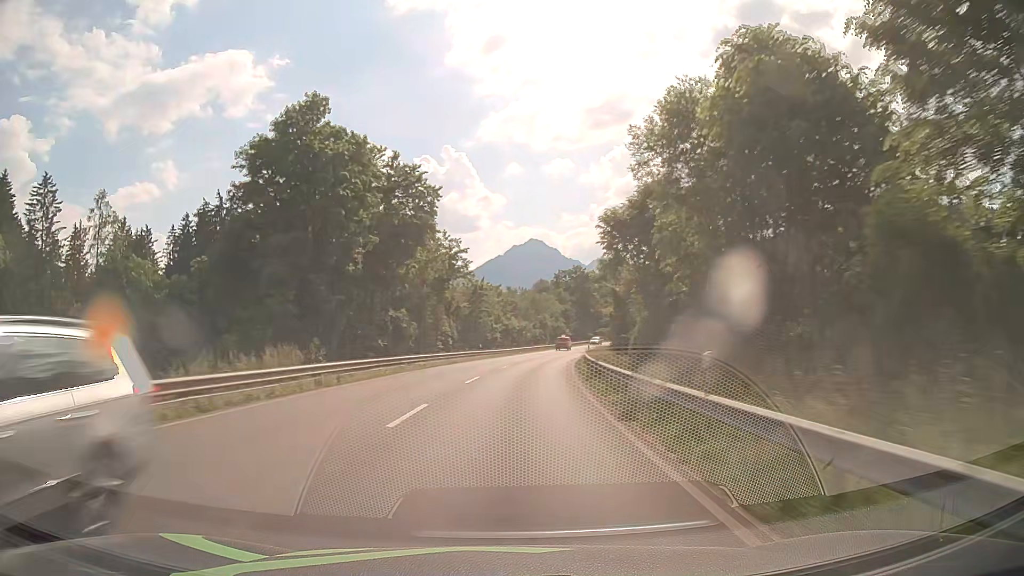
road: primary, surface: asphalt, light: Day
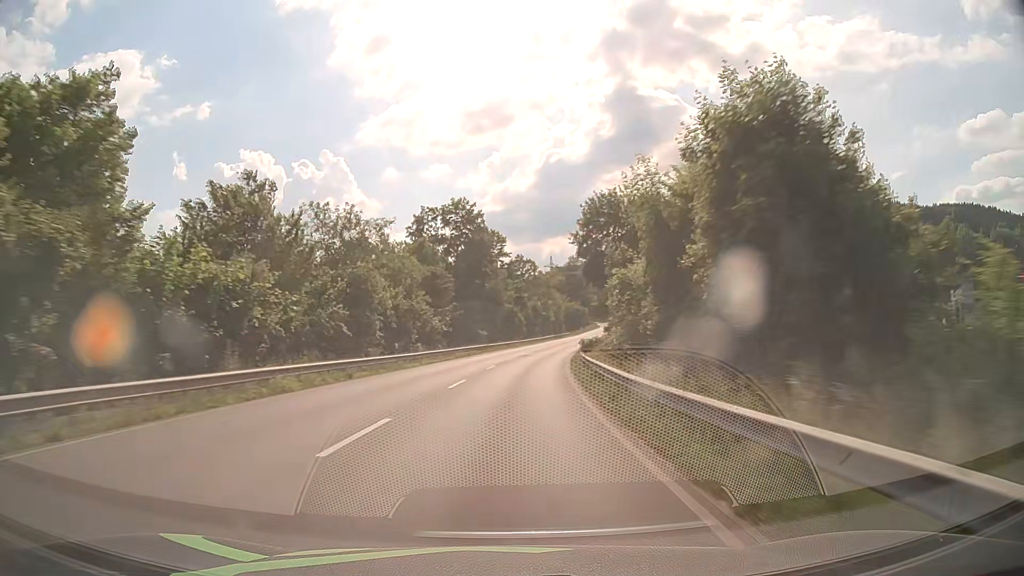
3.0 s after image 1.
(+7.3, +74.4) m; +11°
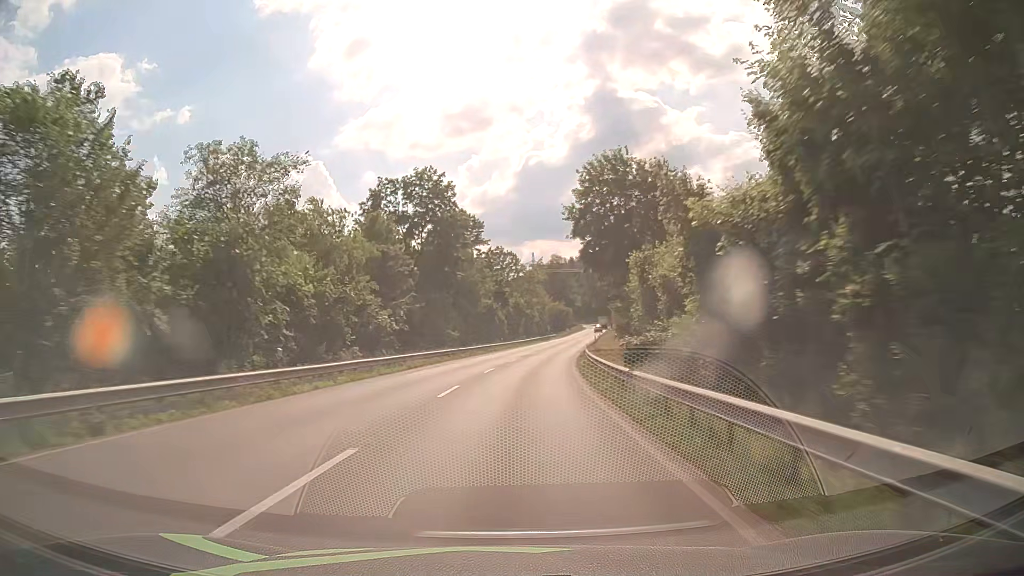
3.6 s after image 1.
(+0.2, +15.4) m; +1°
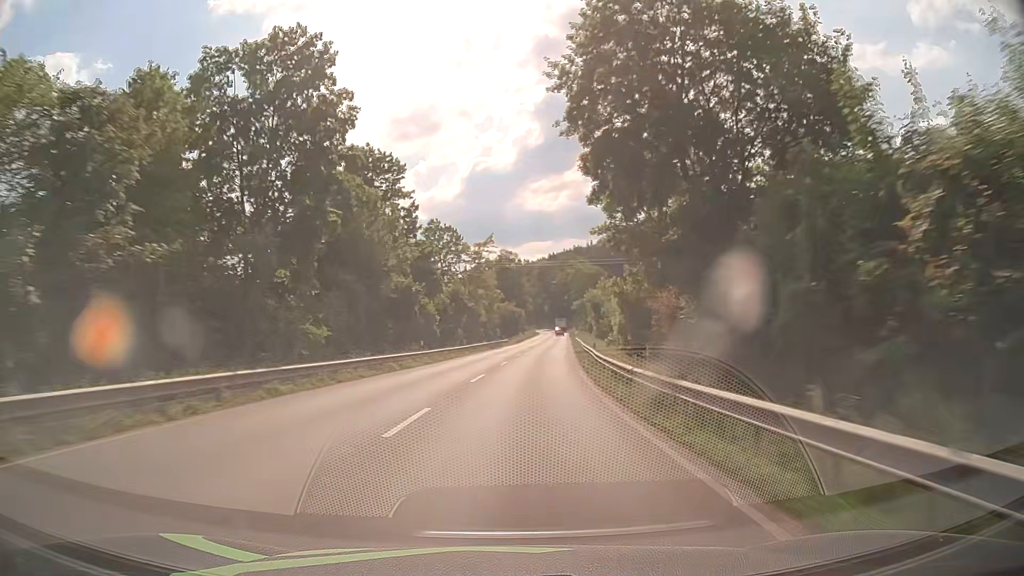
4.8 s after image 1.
(+1.2, +30.8) m; +5°
